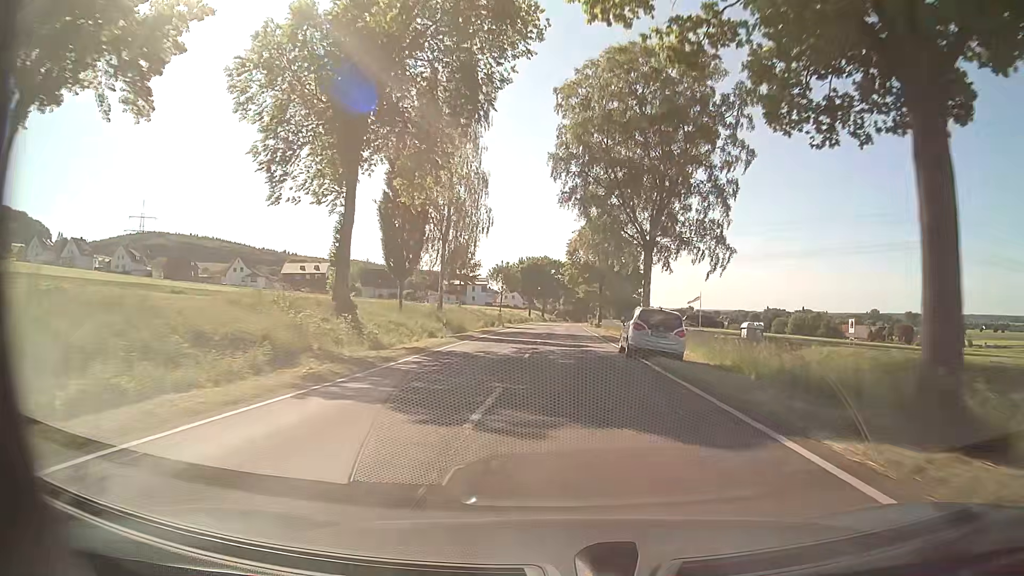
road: tertiary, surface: asphalt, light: Day
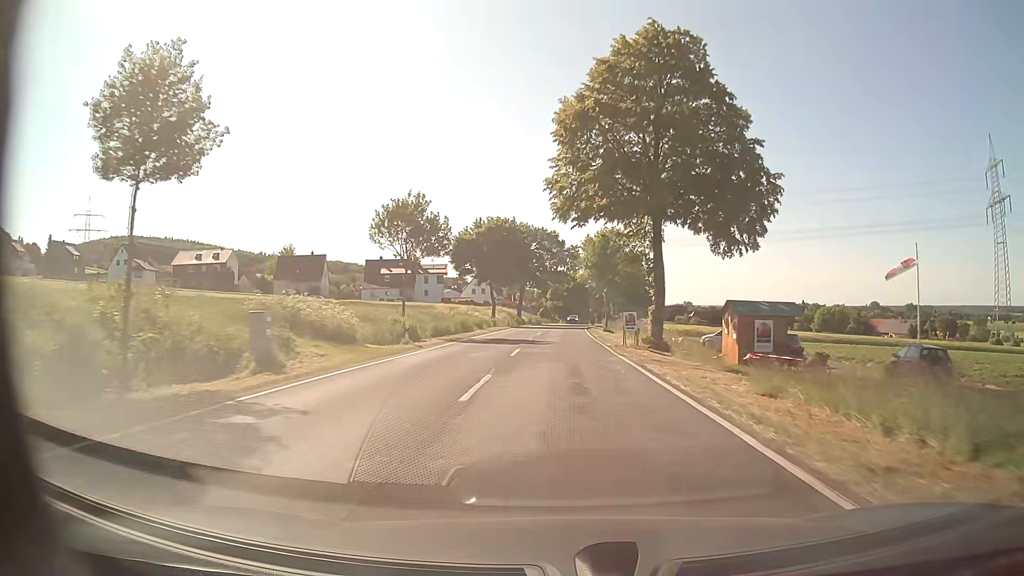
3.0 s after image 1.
(+0.5, +56.4) m; +1°
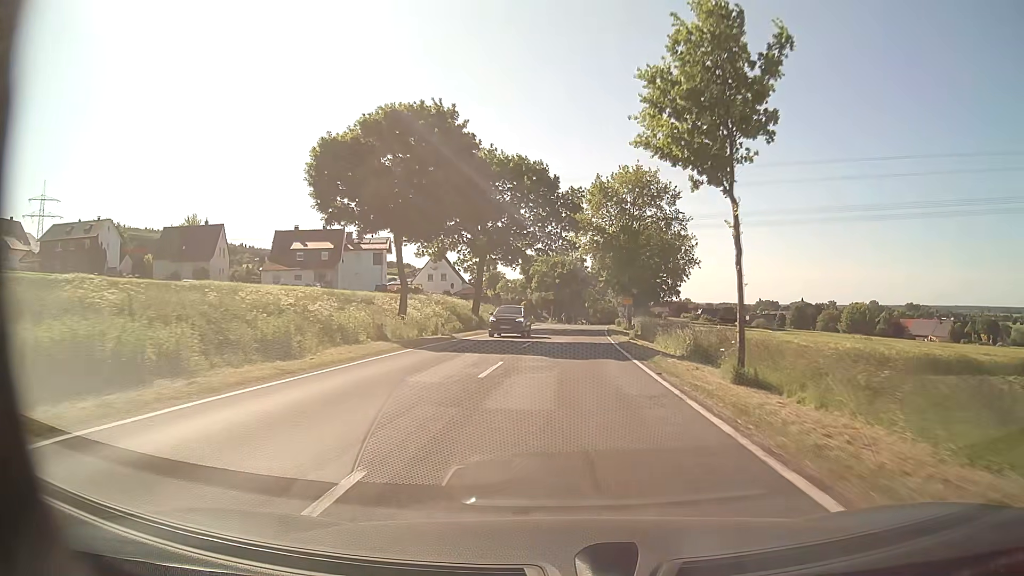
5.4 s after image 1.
(+0.2, +44.2) m; +1°
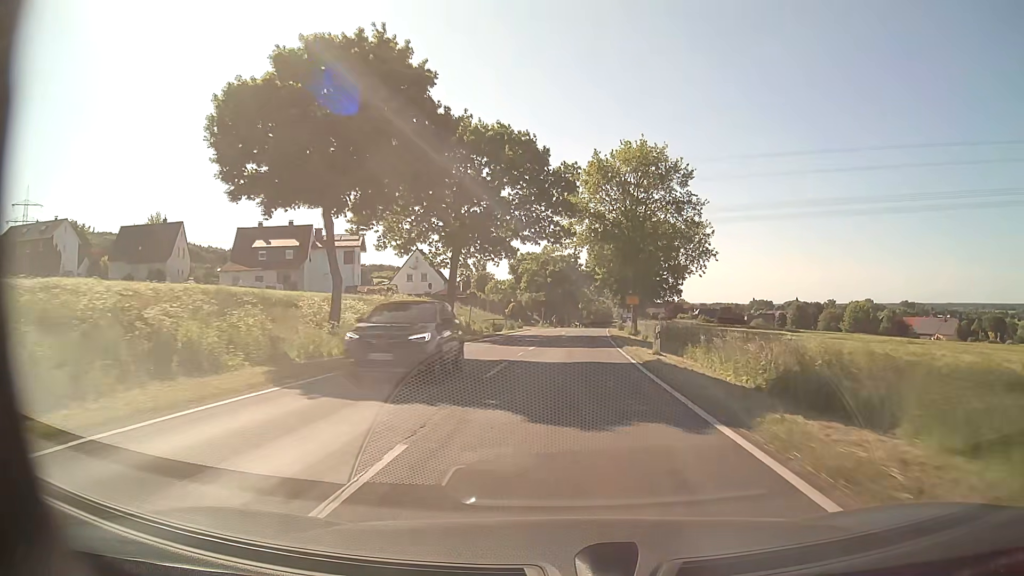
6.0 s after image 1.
(+0.1, +10.3) m; +1°
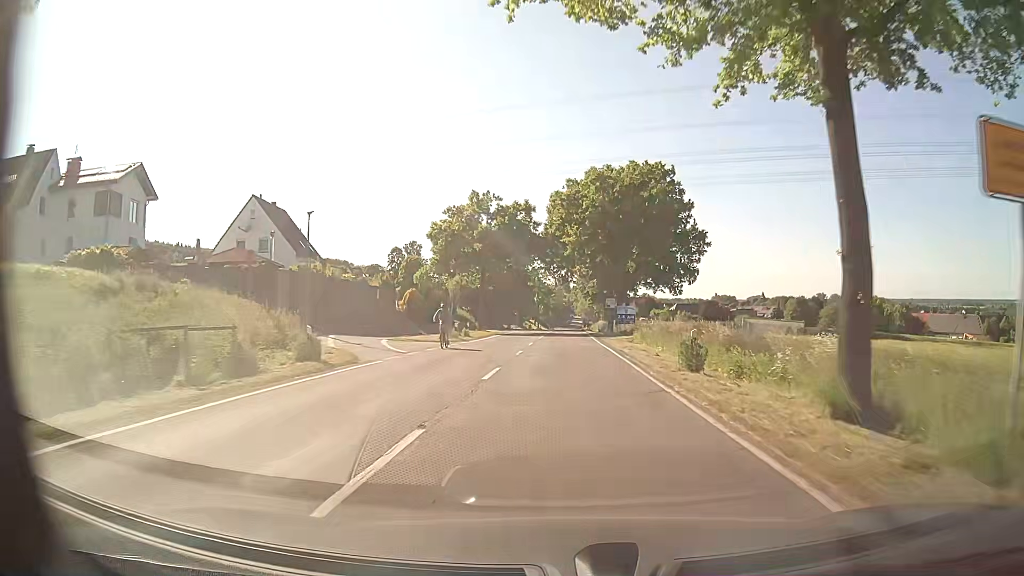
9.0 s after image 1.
(+1.6, +46.5) m; +4°
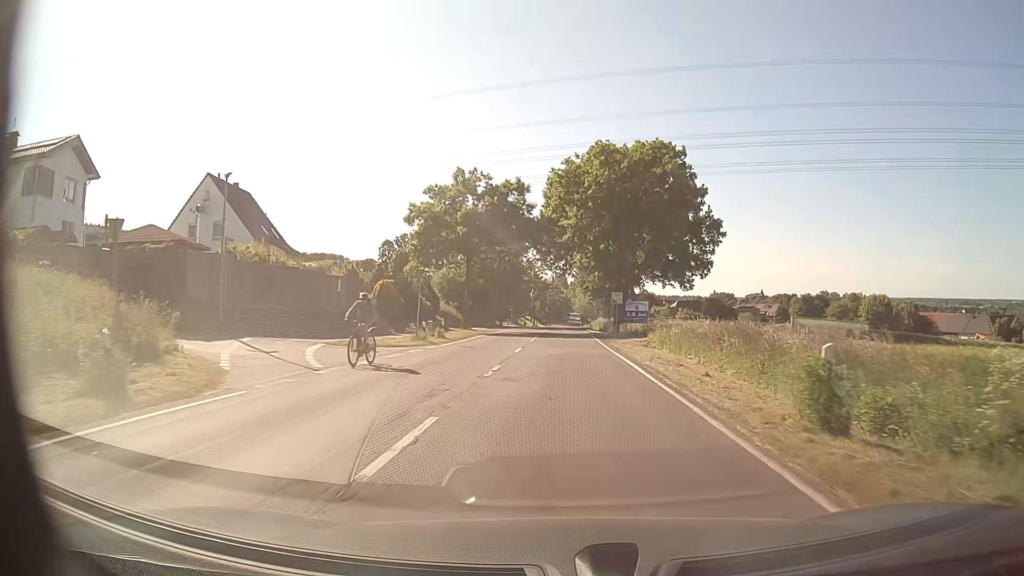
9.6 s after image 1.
(0.0, +8.3) m; 0°
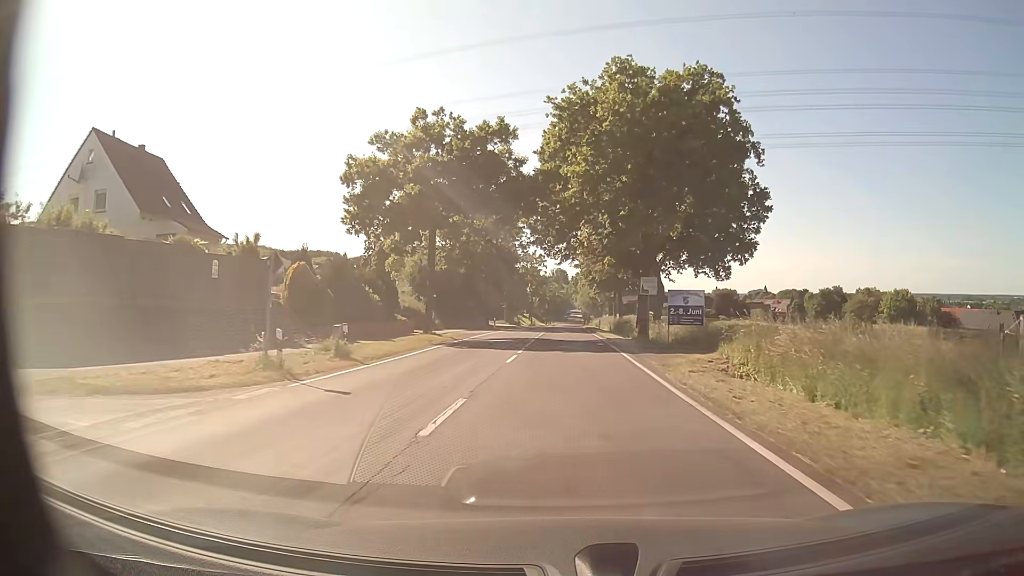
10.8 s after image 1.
(+0.1, +15.8) m; 0°
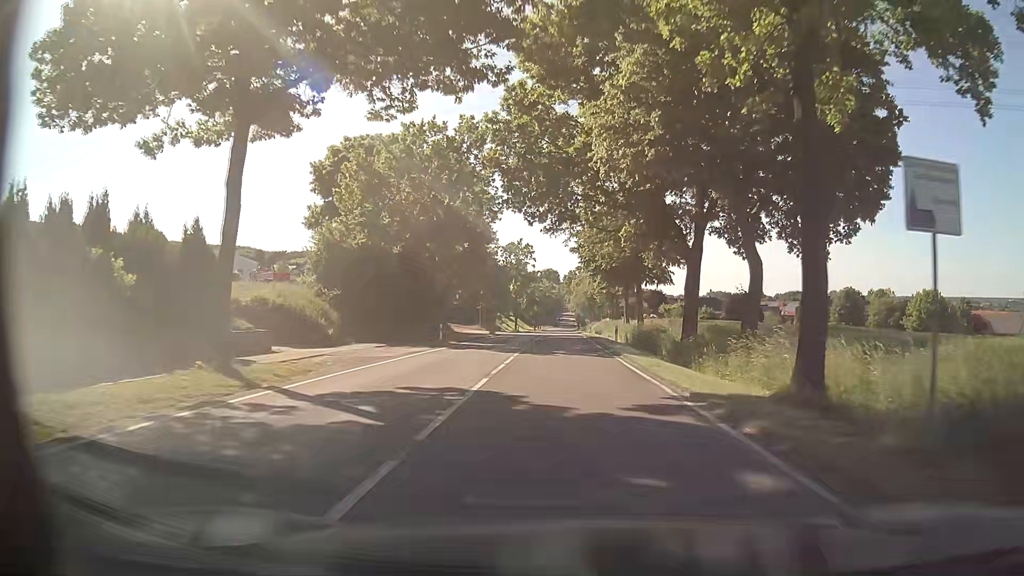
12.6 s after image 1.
(+0.2, +23.8) m; +1°
(0, +10) (0, +20) (0, +30) (0, +40) (+1, +50) (+1, +60) (+1, +70) (+1, +80) (+1, +90) (+1, +100) m
